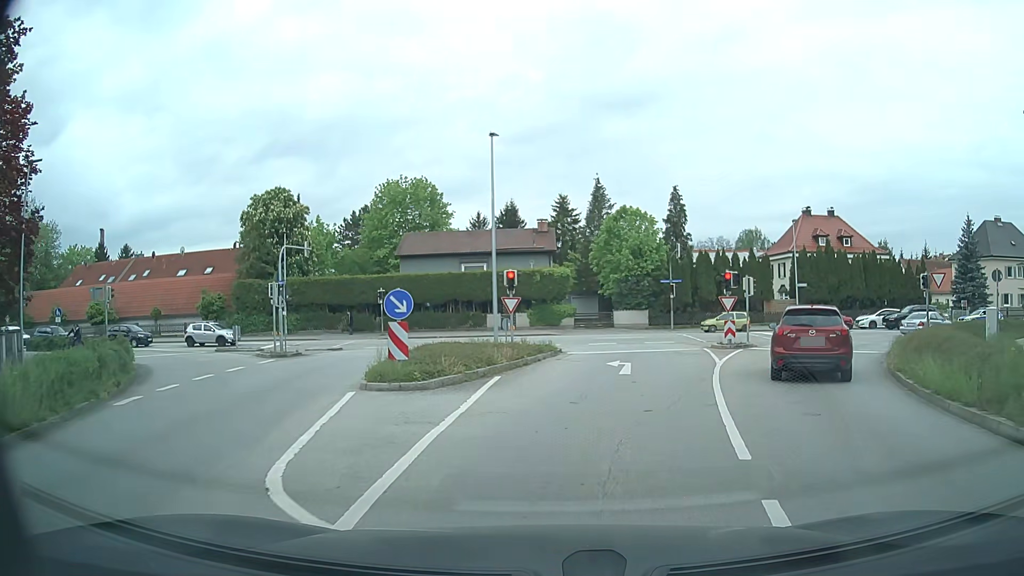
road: tertiary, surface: asphalt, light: Day
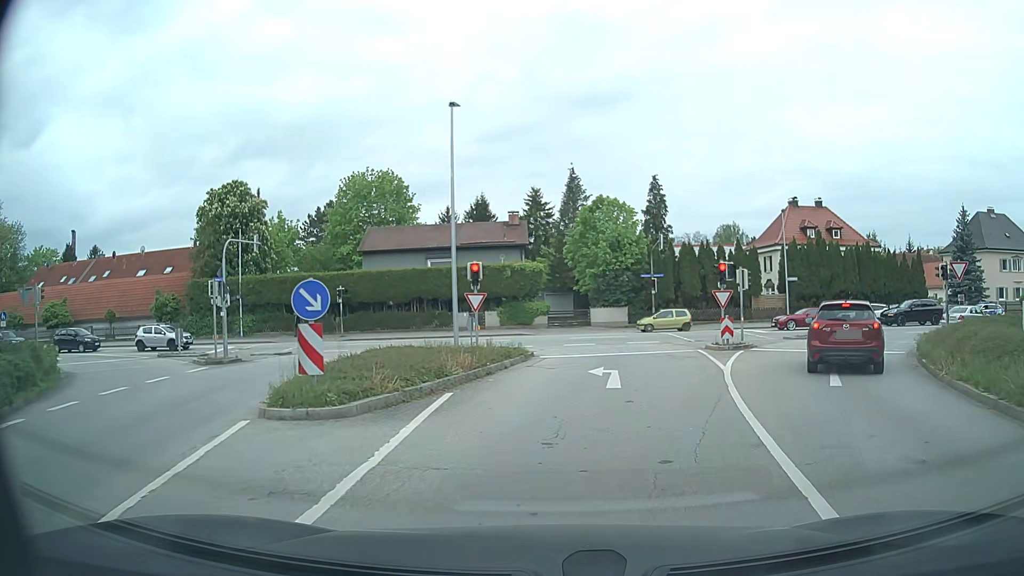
(+0.1, +3.7) m; +3°
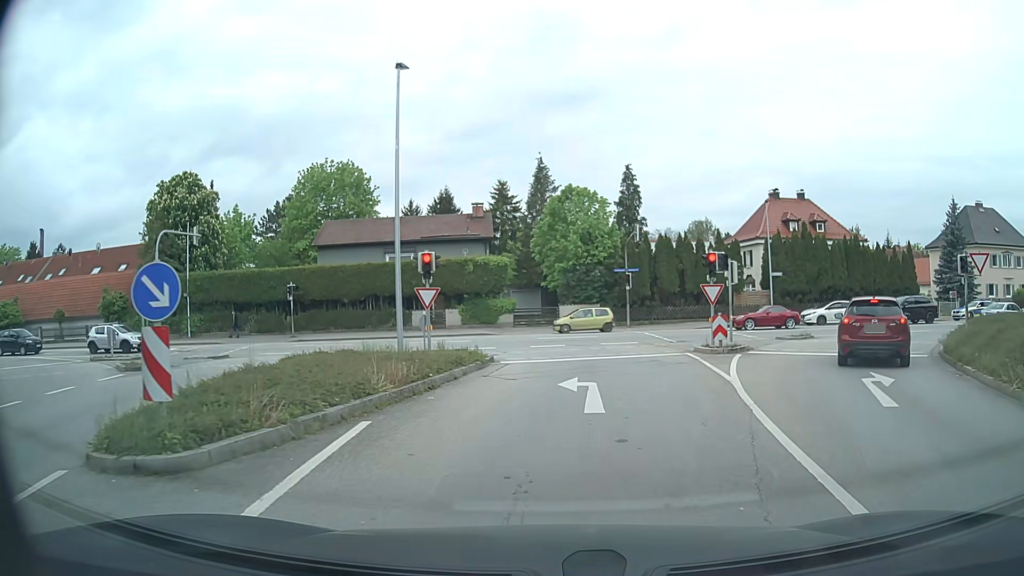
(+0.1, +3.5) m; +2°
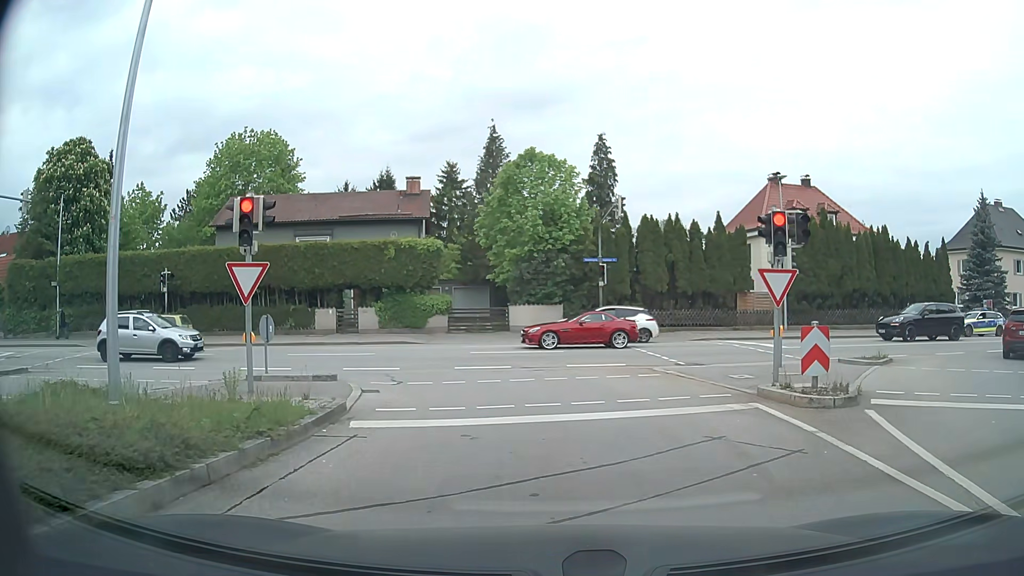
(+0.5, +10.6) m; +4°
(0, +10) (-1, +20) (-8, +26) (-18, +27) (-28, +26) (-38, +24) (-48, +22) (-58, +21) (-68, +19) (-78, +18) m
